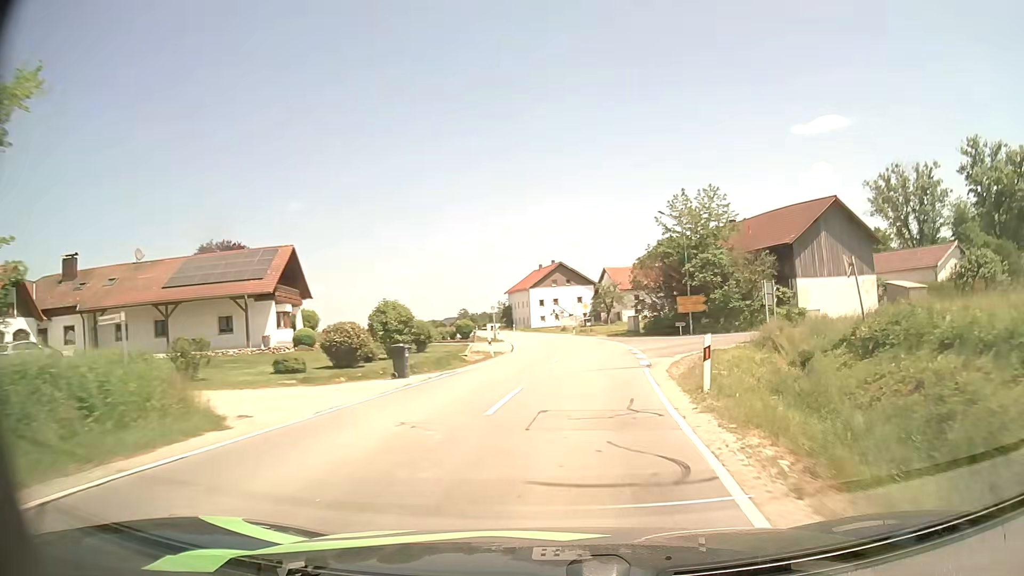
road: secondary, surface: asphalt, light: Day
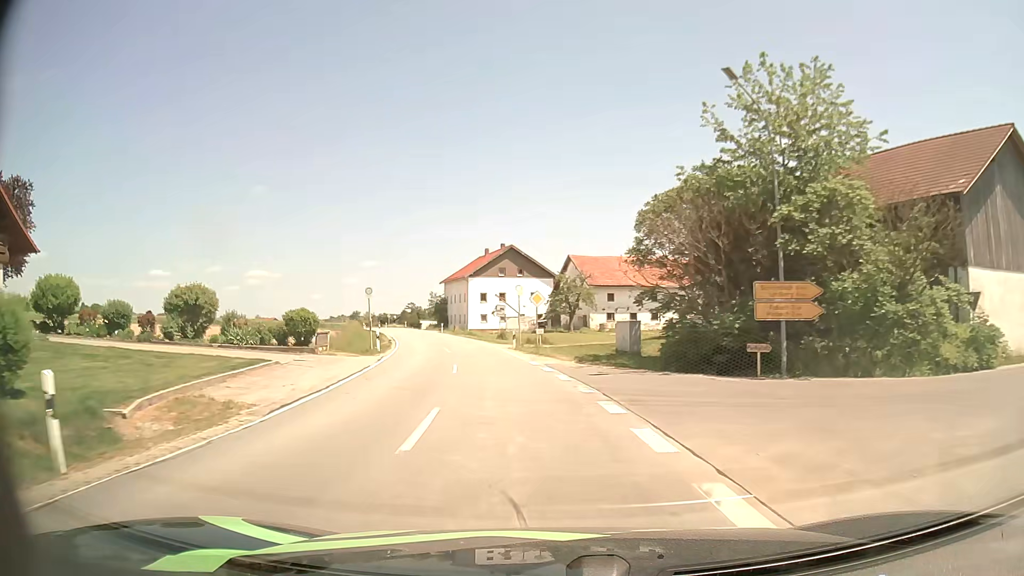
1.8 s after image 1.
(+1.8, +26.8) m; +4°
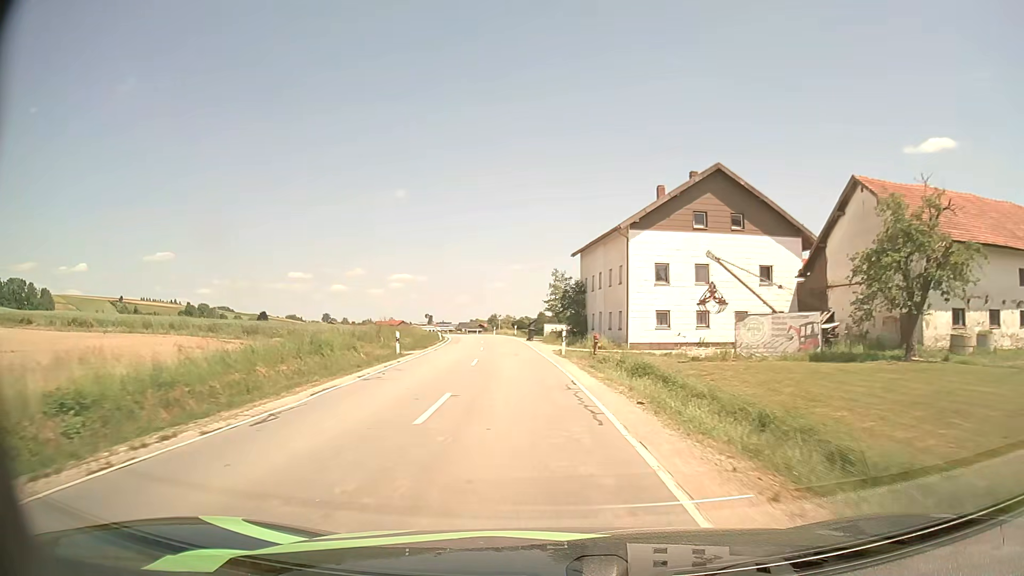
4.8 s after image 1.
(-5.8, +45.6) m; -12°
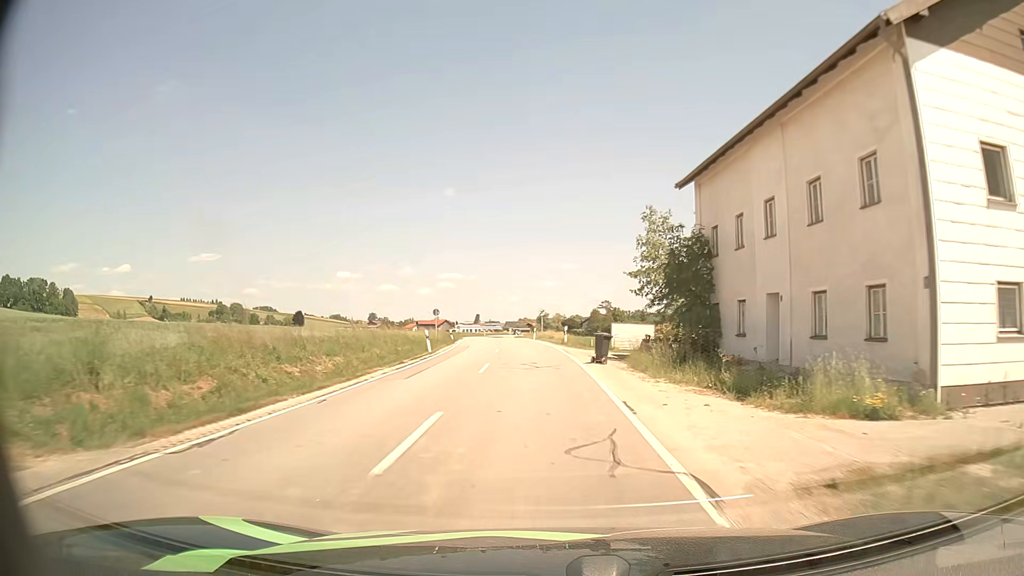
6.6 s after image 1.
(-1.3, +27.3) m; -5°
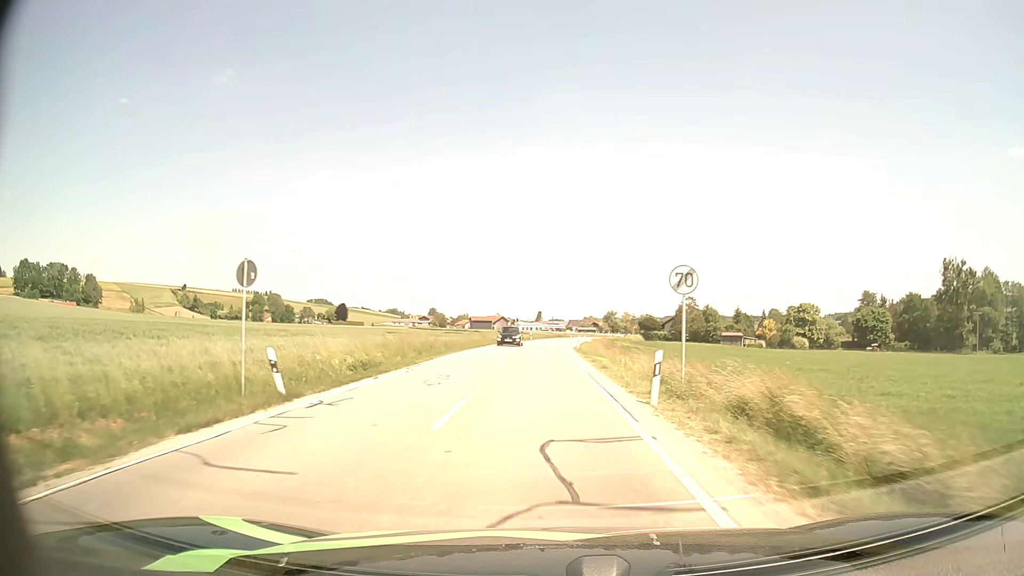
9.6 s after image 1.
(-1.8, +45.4) m; -5°
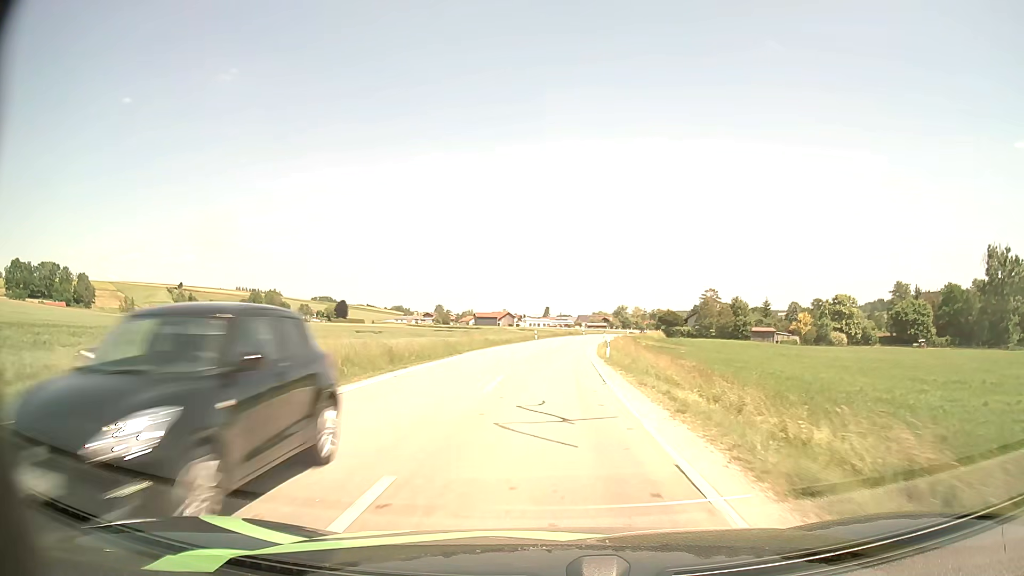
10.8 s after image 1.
(-0.1, +18.5) m; -1°
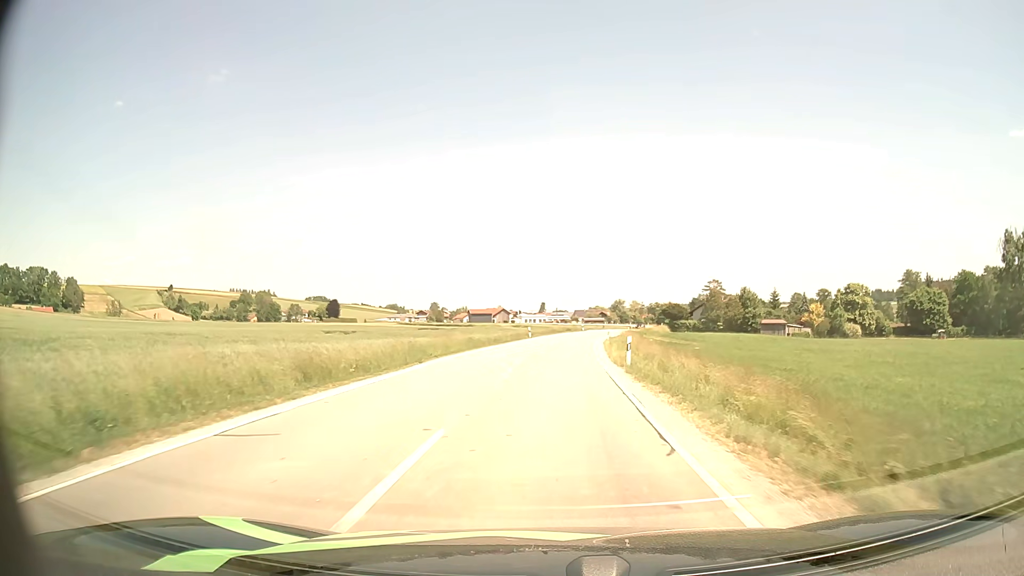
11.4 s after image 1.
(0.0, +9.4) m; 0°
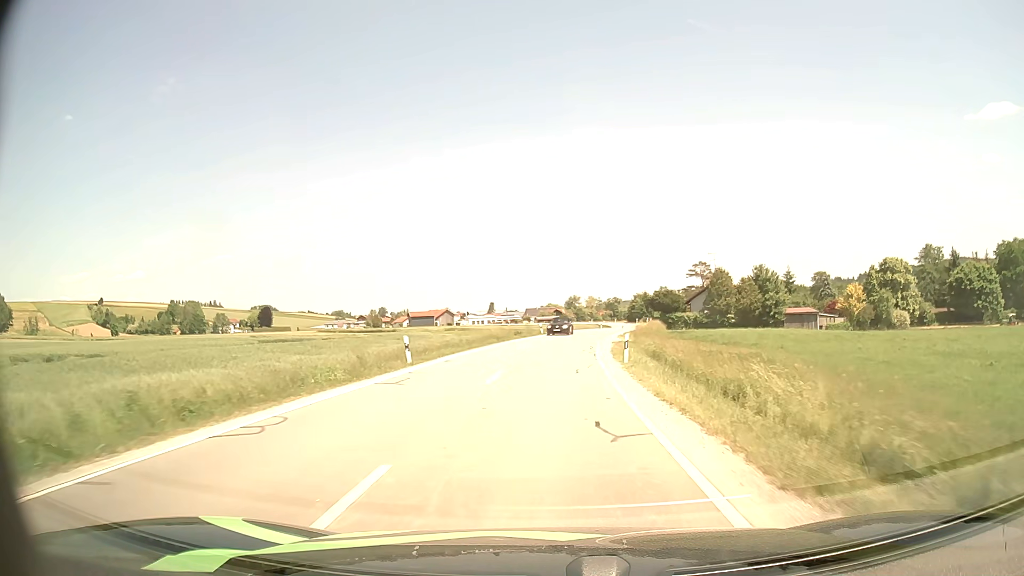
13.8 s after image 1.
(+1.1, +38.3) m; +4°
(0, +10) (0, +20) (+1, +30) (+2, +40) (+3, +50) (+4, +60) (+6, +70) (+8, +79) (+10, +89) (+12, +99) m
